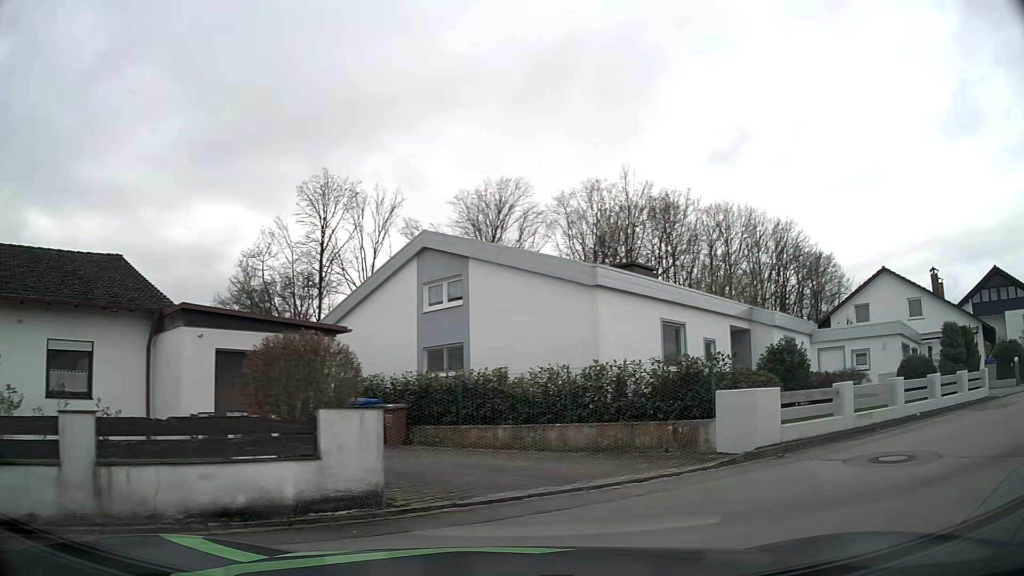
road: residential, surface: asphalt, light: Day
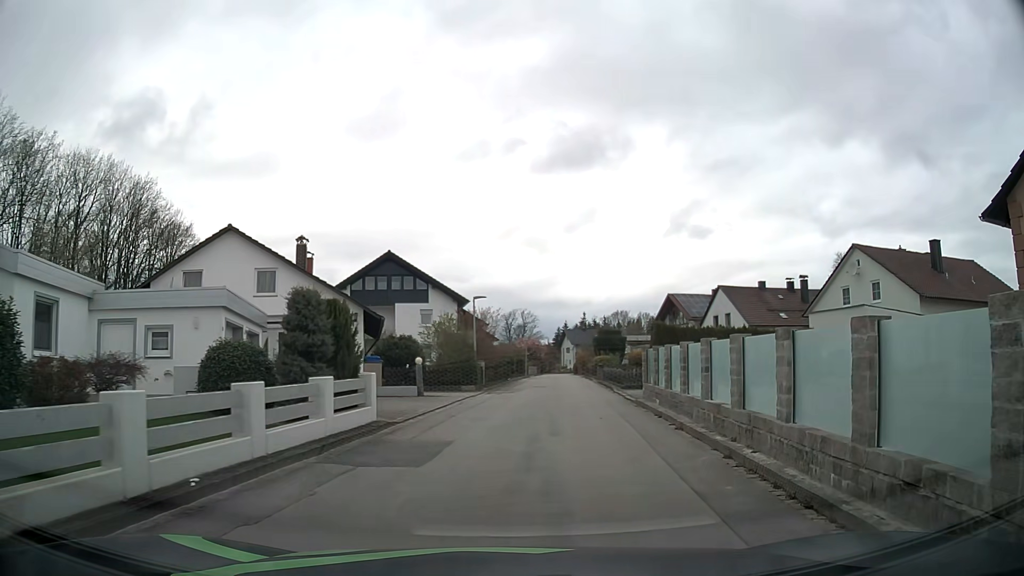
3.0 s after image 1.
(+5.4, +8.3) m; +58°
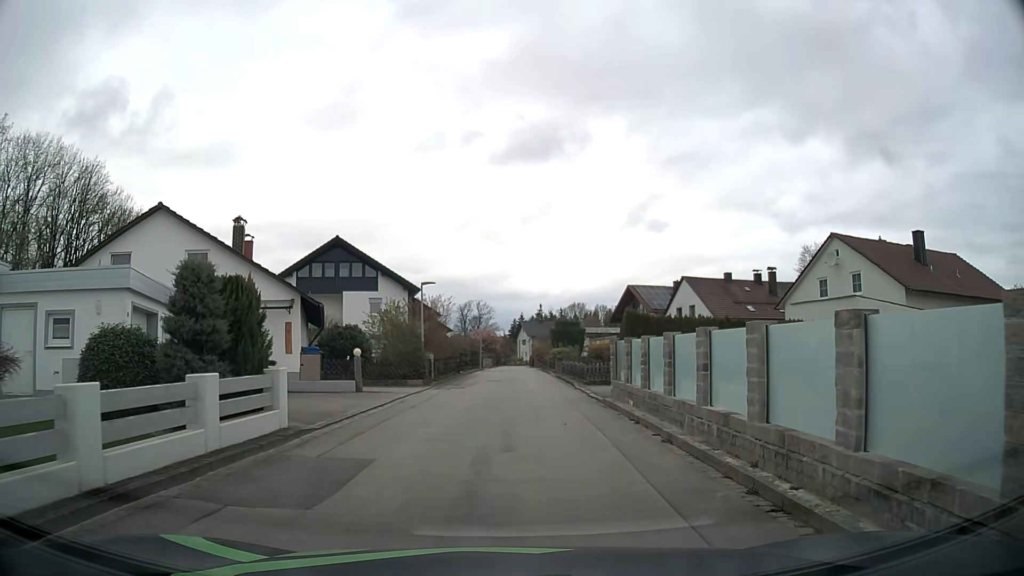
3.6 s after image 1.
(+0.1, +2.7) m; +5°
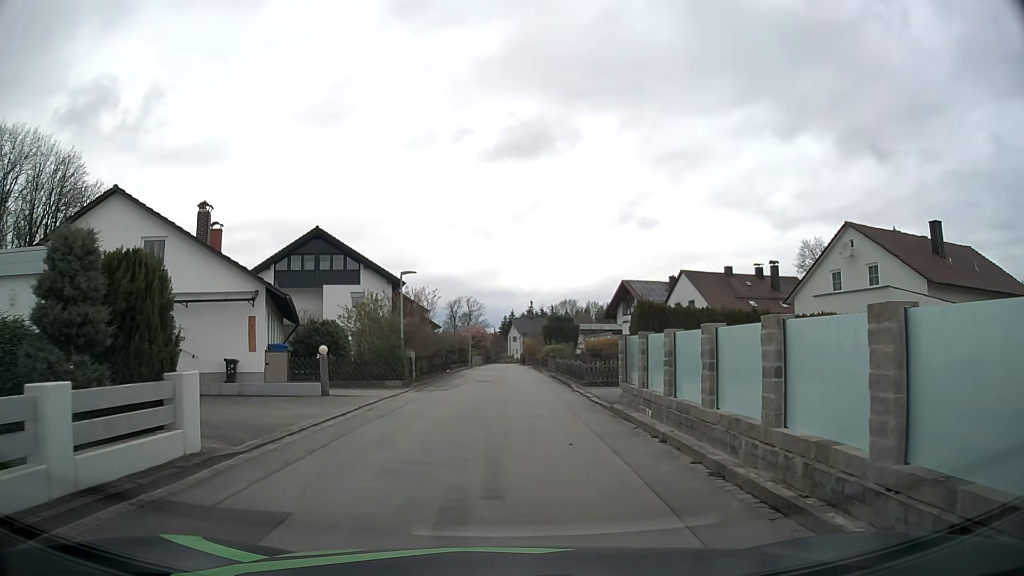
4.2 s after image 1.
(0.0, +3.0) m; +1°
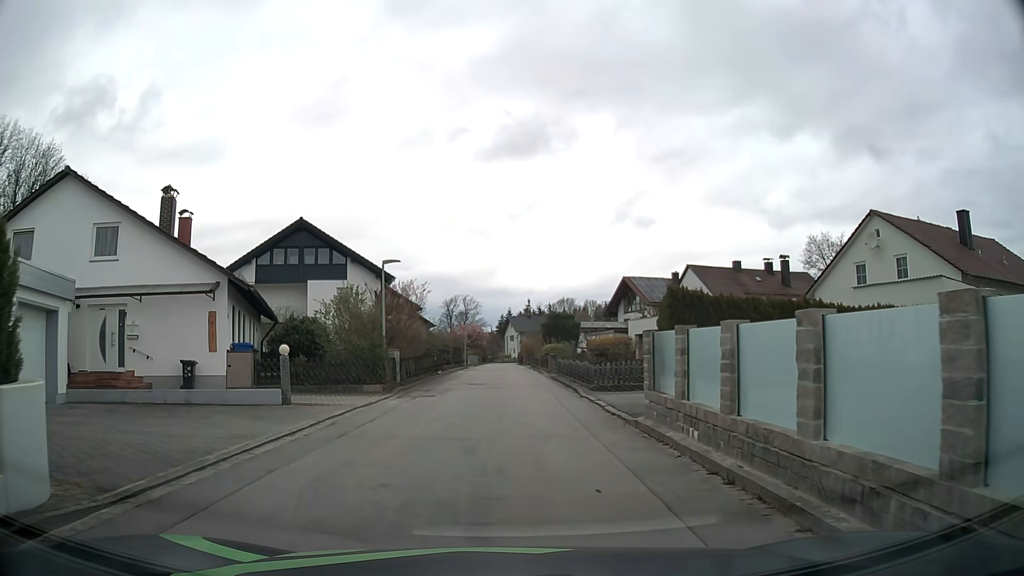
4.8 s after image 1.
(0.0, +3.2) m; 0°
